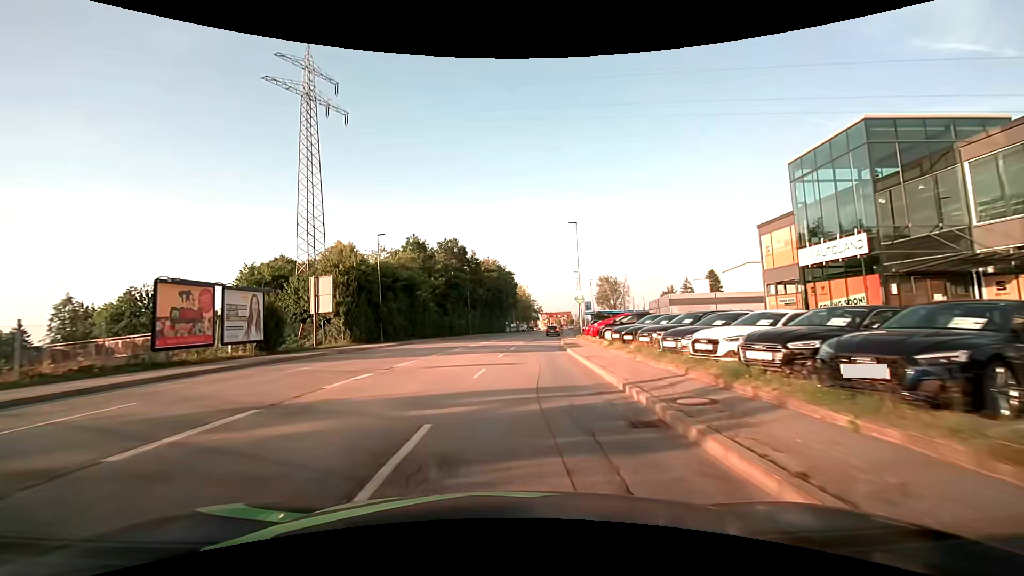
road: tertiary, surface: asphalt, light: Day
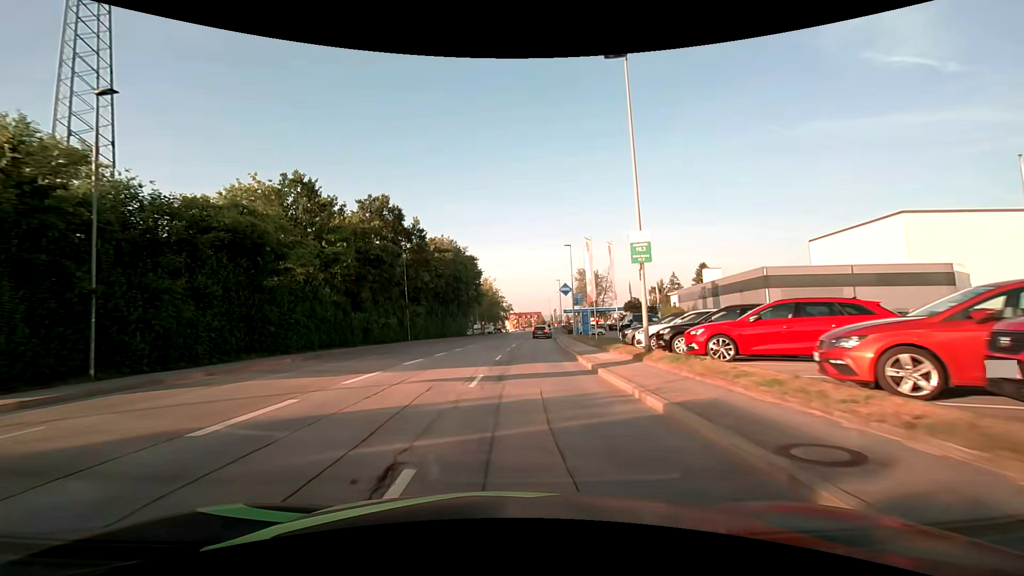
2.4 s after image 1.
(+1.0, +28.5) m; +4°
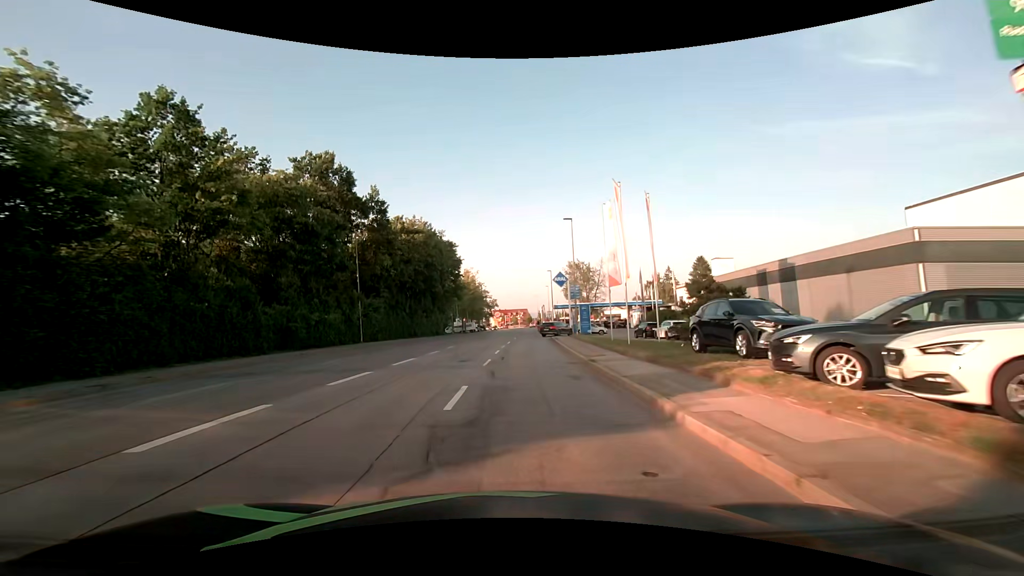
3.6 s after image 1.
(+0.2, +12.7) m; +2°
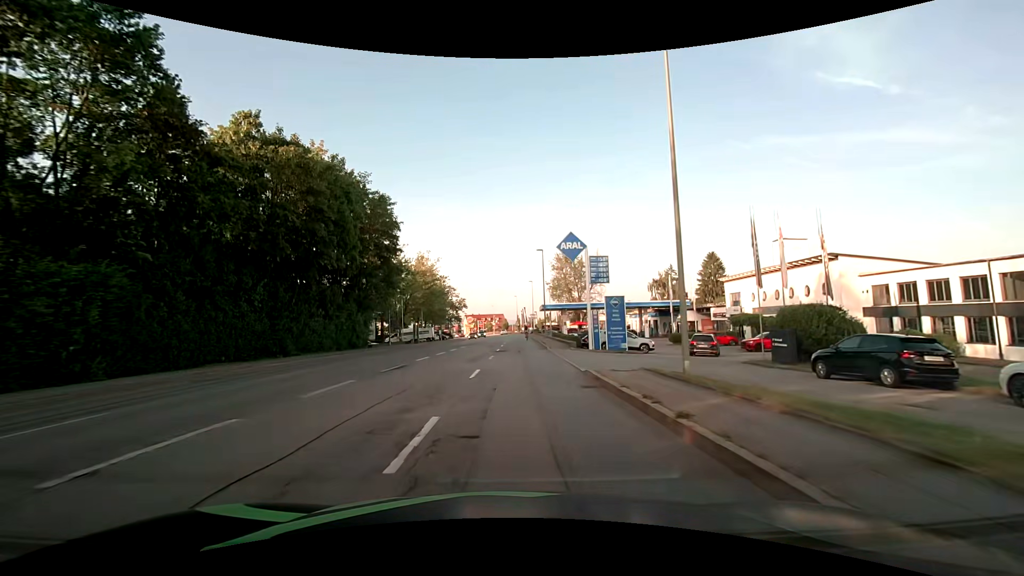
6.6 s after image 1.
(+0.3, +30.5) m; +2°
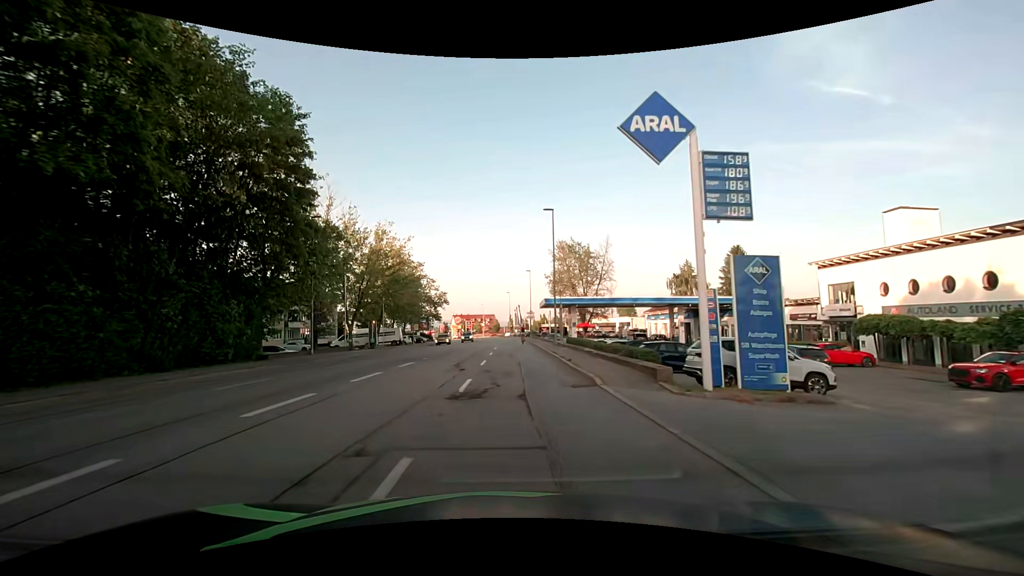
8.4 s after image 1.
(+0.1, +20.6) m; 0°
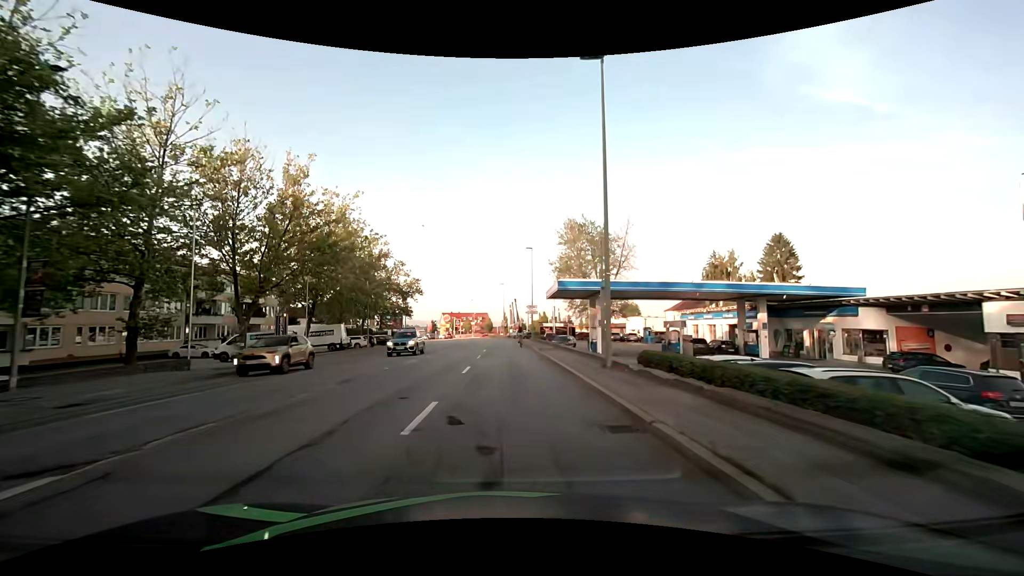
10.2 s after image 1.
(+0.4, +21.5) m; +1°
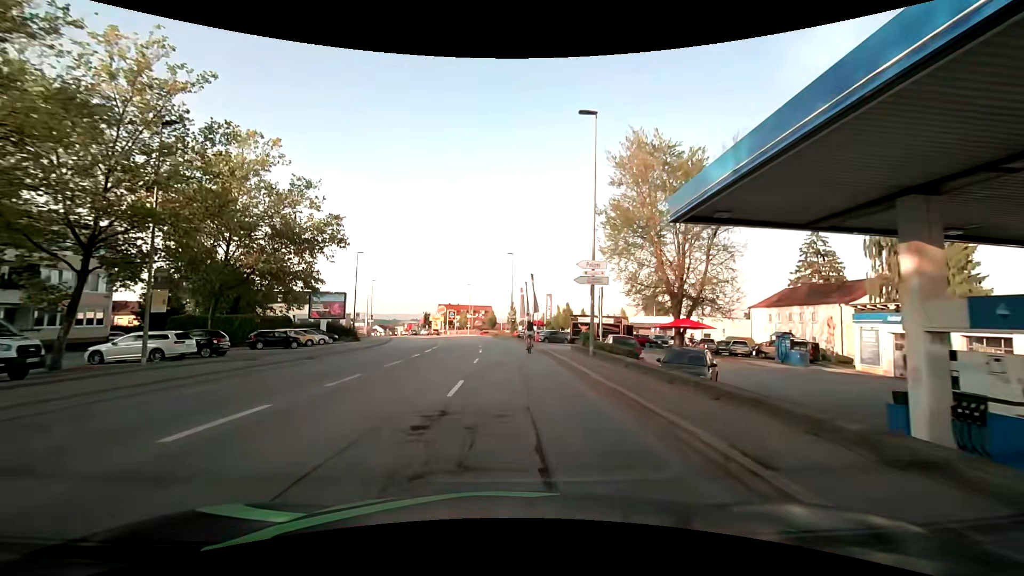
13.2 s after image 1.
(-0.6, +34.5) m; -1°
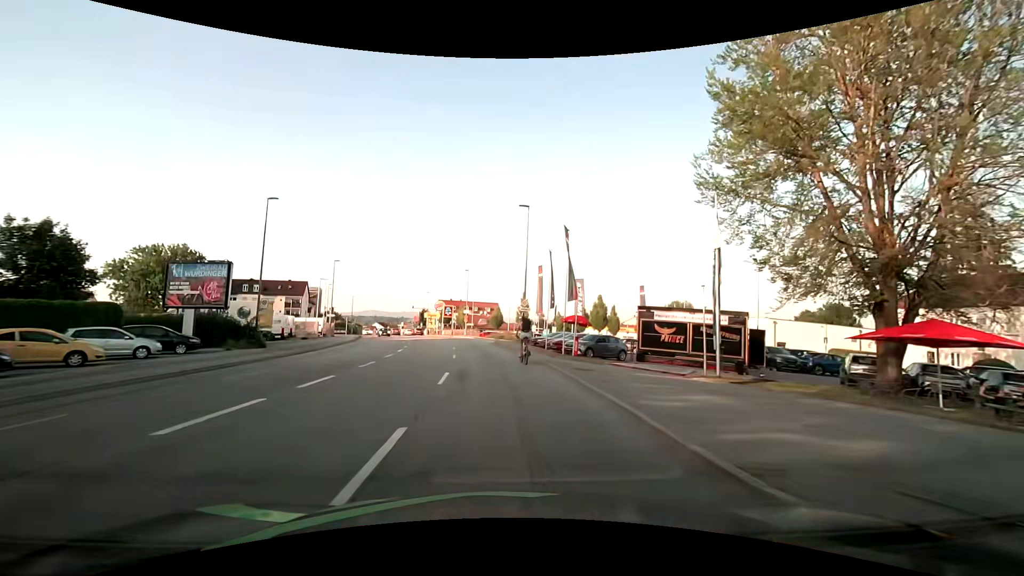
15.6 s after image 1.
(+0.1, +23.6) m; -1°
(0, +10) (-1, +20) (-1, +30) (-2, +40) (-4, +50) (-5, +60) (-8, +69) (-10, +79) (-13, +89) (-15, +98) m
